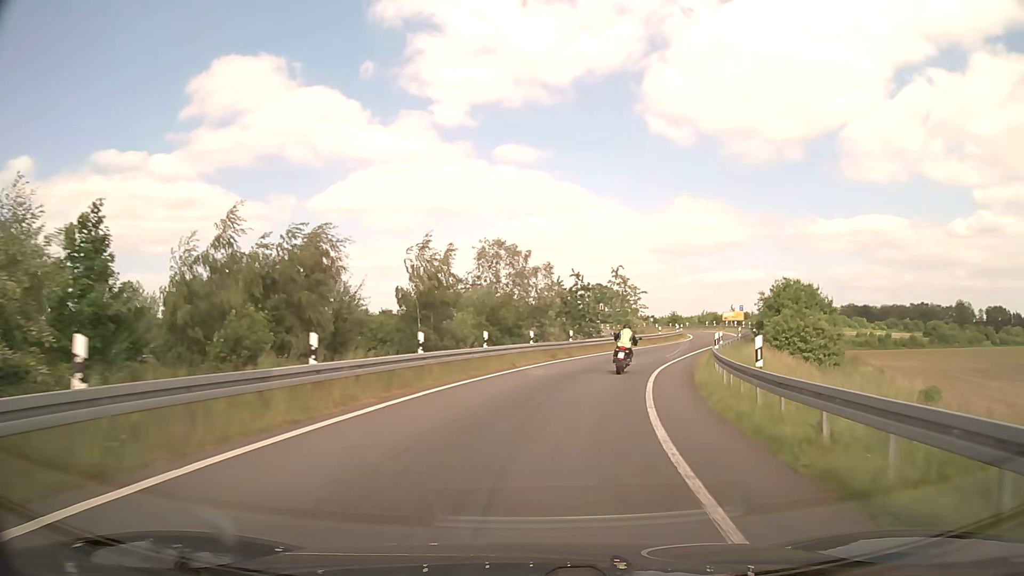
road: motorway_link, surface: asphalt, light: Day
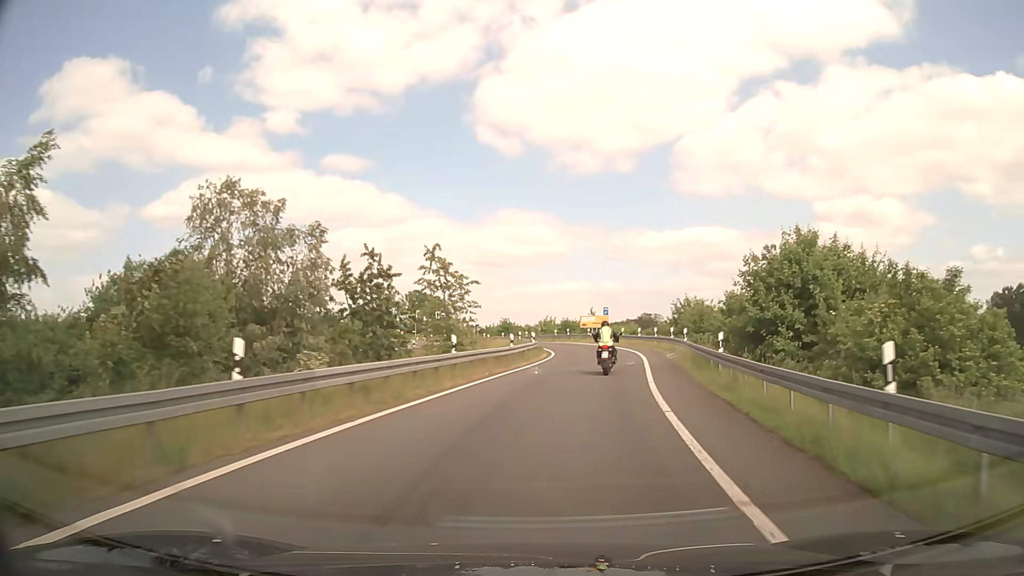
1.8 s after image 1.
(+3.4, +25.7) m; +15°
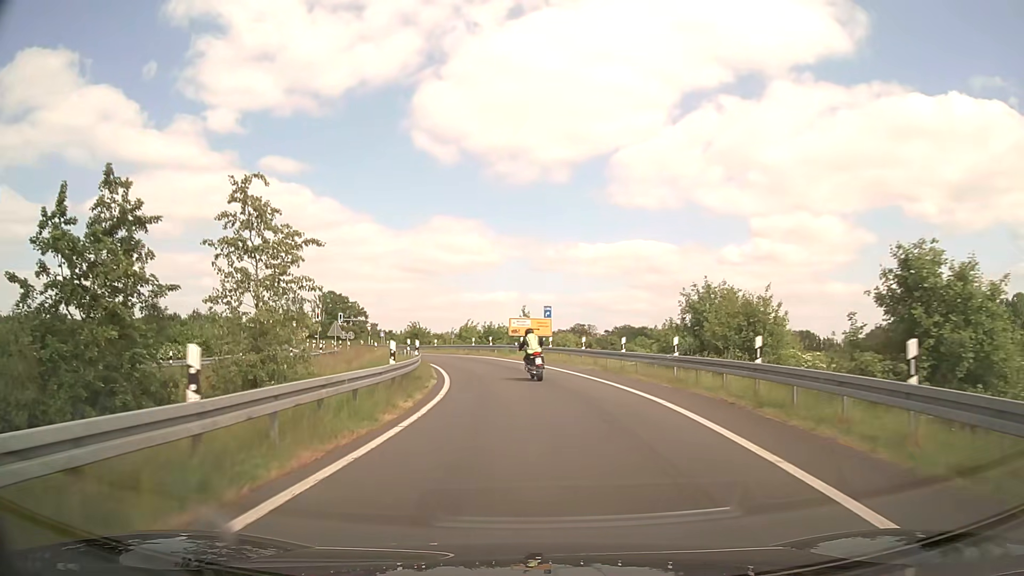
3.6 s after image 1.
(+2.0, +23.7) m; +7°
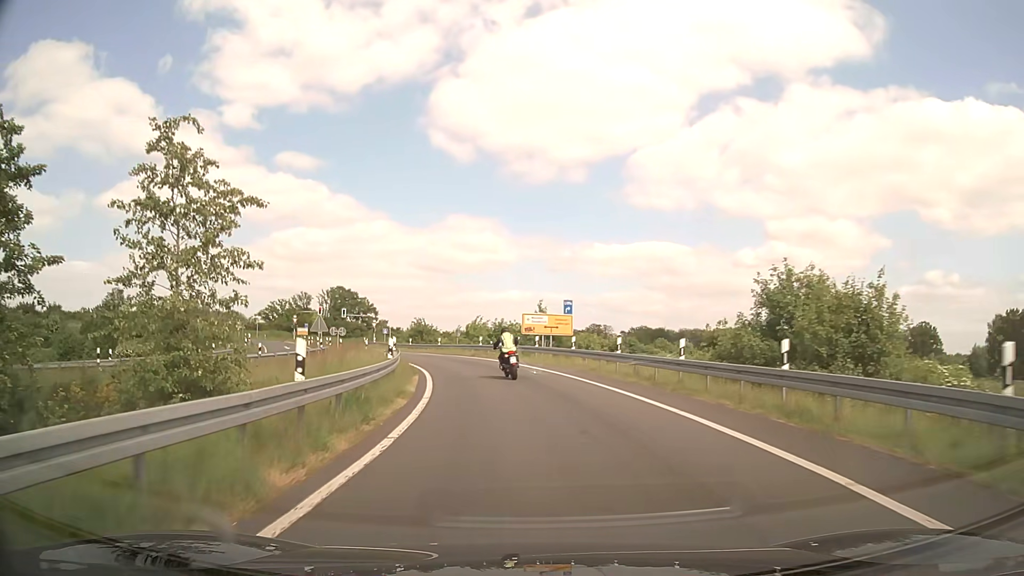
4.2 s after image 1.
(0.0, +7.6) m; -1°
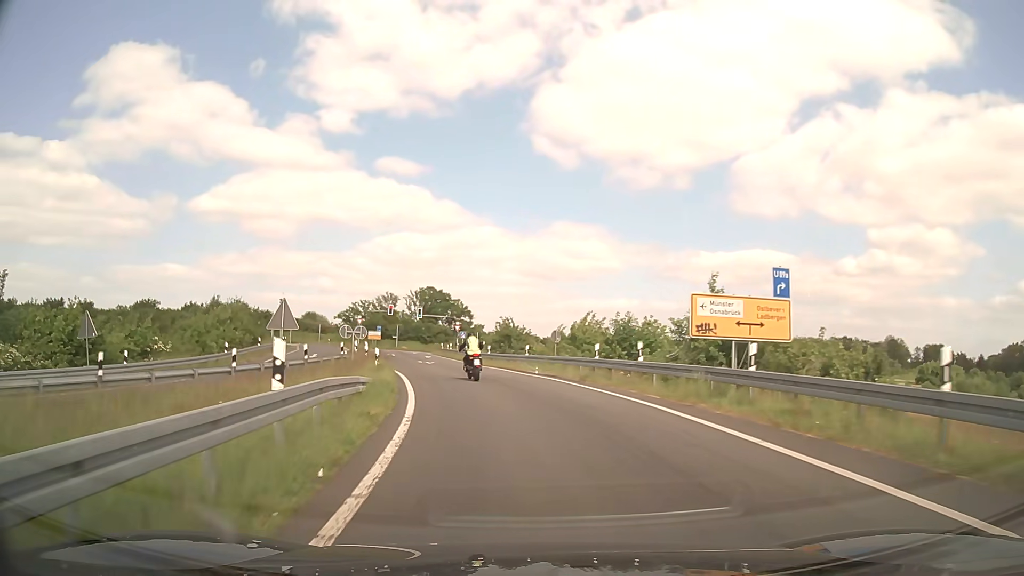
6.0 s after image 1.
(-1.6, +21.8) m; -8°
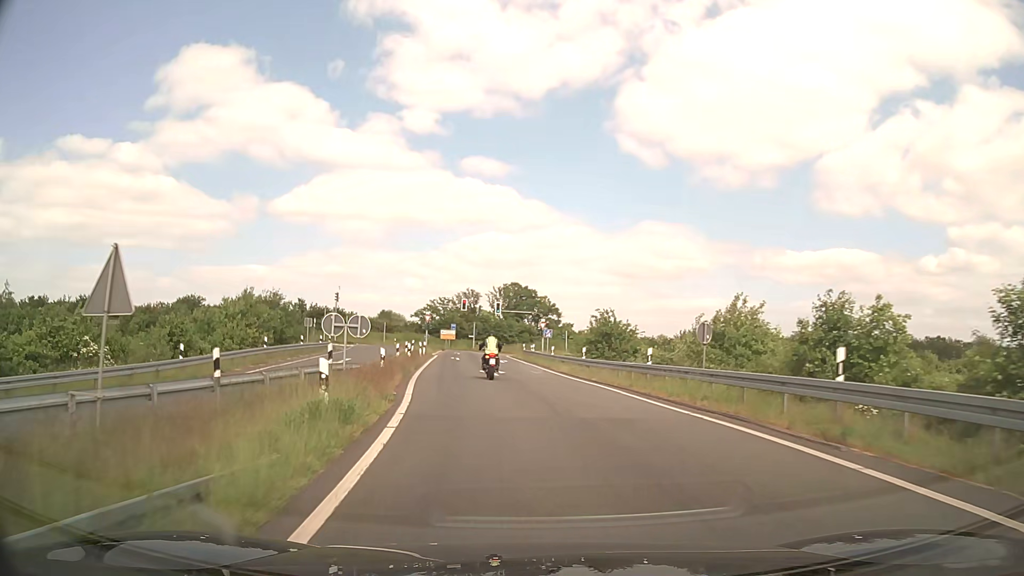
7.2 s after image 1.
(-1.0, +14.2) m; -7°
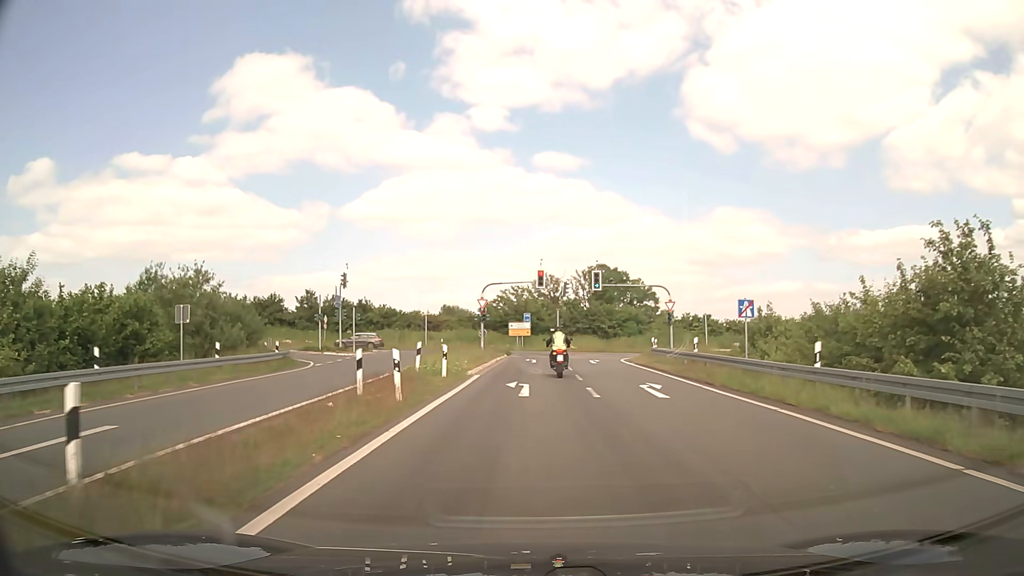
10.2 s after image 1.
(-3.0, +31.3) m; -7°
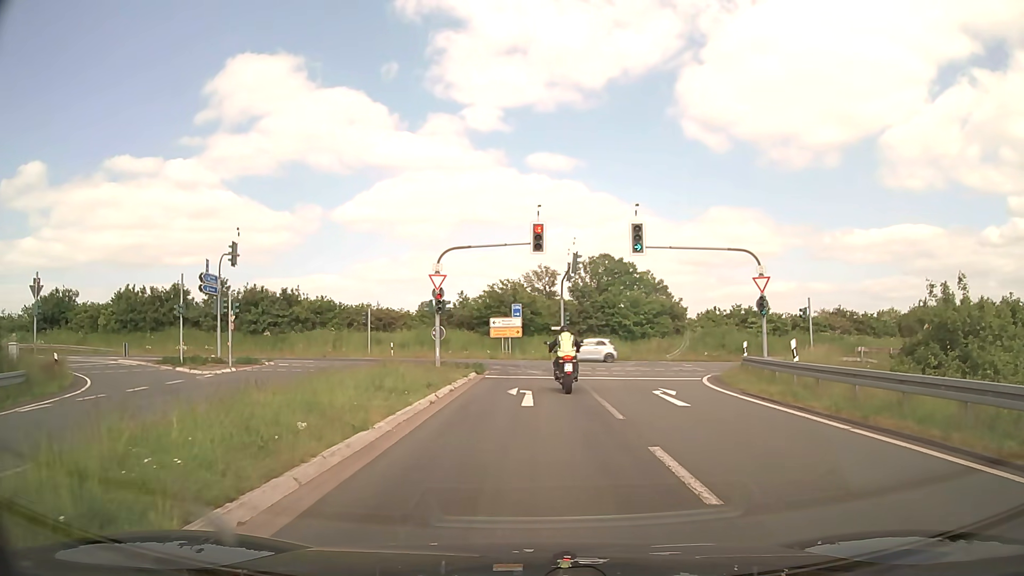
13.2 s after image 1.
(0.0, +21.2) m; 0°
(0, +10) (0, +20) (0, +30) (-5, +39) (-14, +43) (-24, +44) (-34, +44) (-44, +43) (-54, +43) (-64, +42) m
